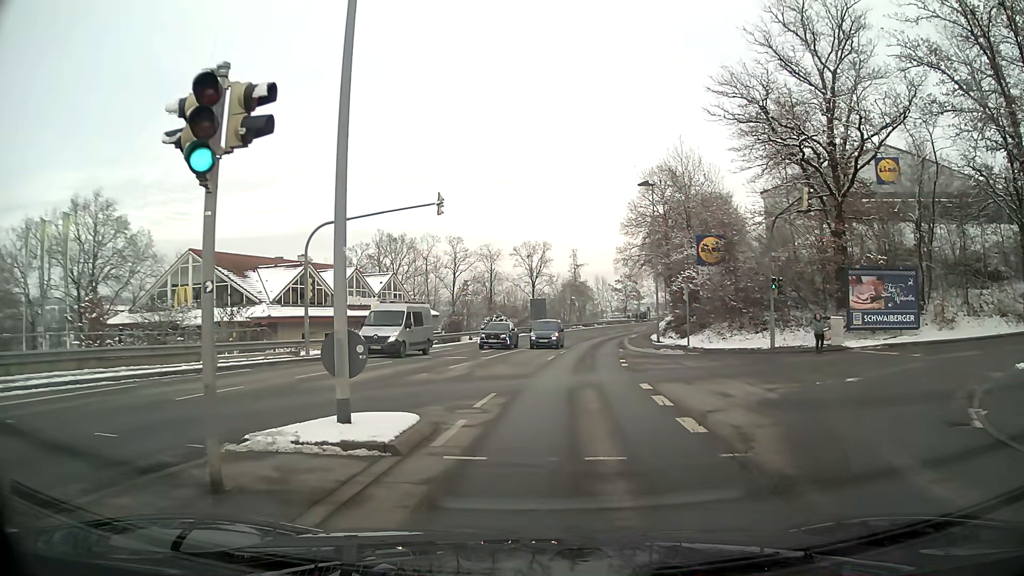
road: tertiary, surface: asphalt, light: Day
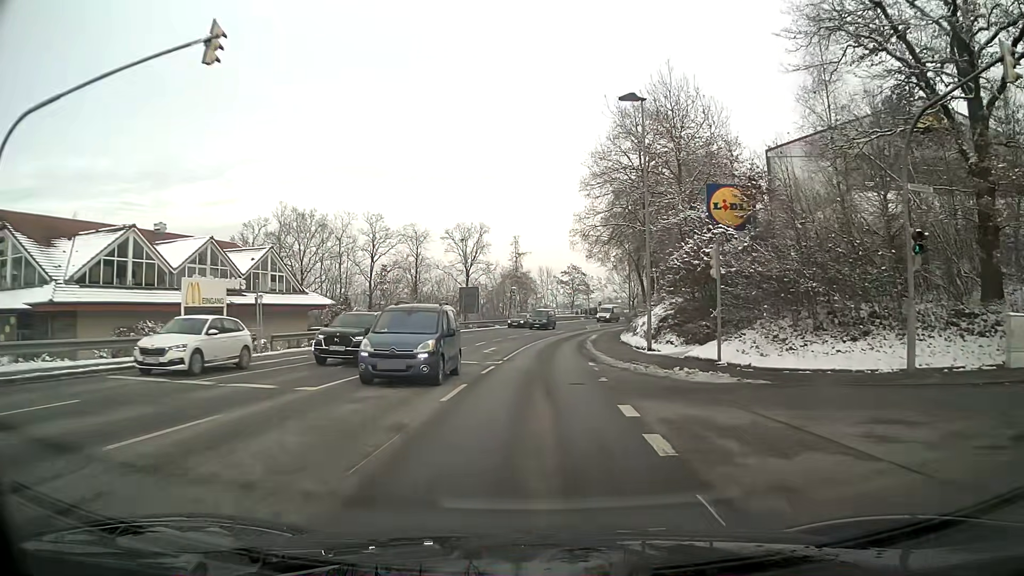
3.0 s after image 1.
(+1.0, +17.3) m; +5°
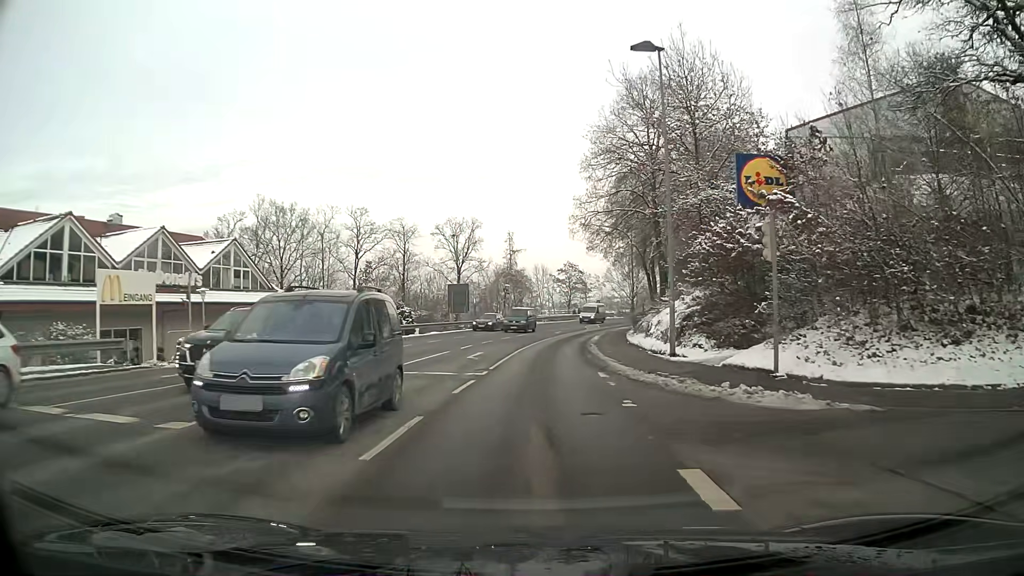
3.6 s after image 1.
(0.0, +5.3) m; 0°
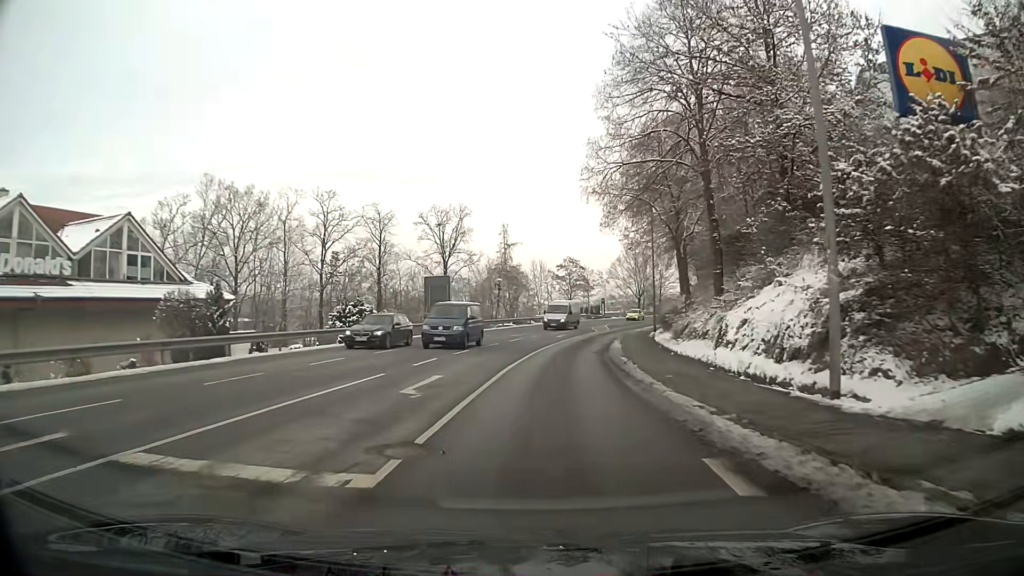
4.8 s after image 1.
(0.0, +11.8) m; +1°
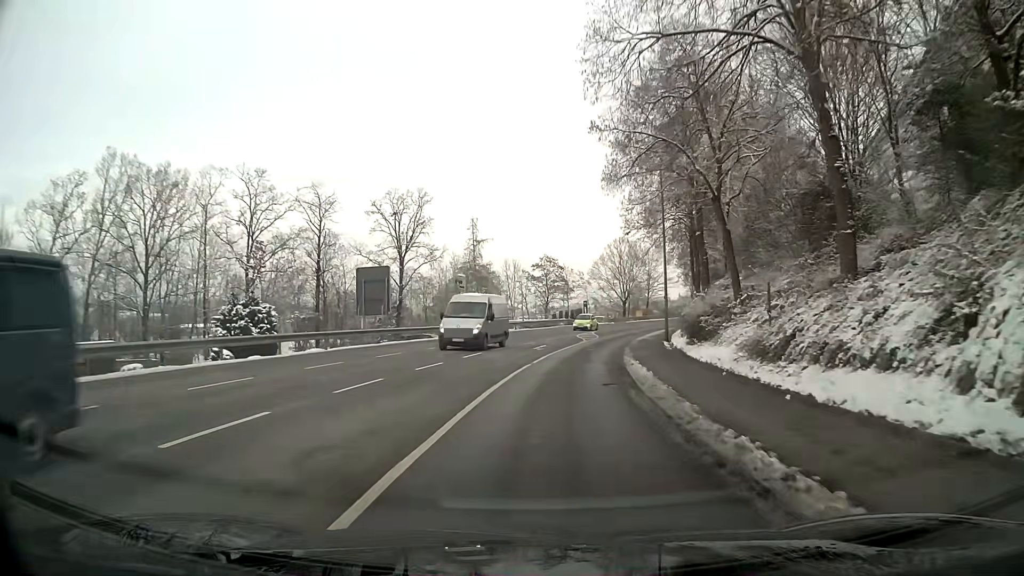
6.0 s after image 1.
(+0.2, +12.7) m; +2°
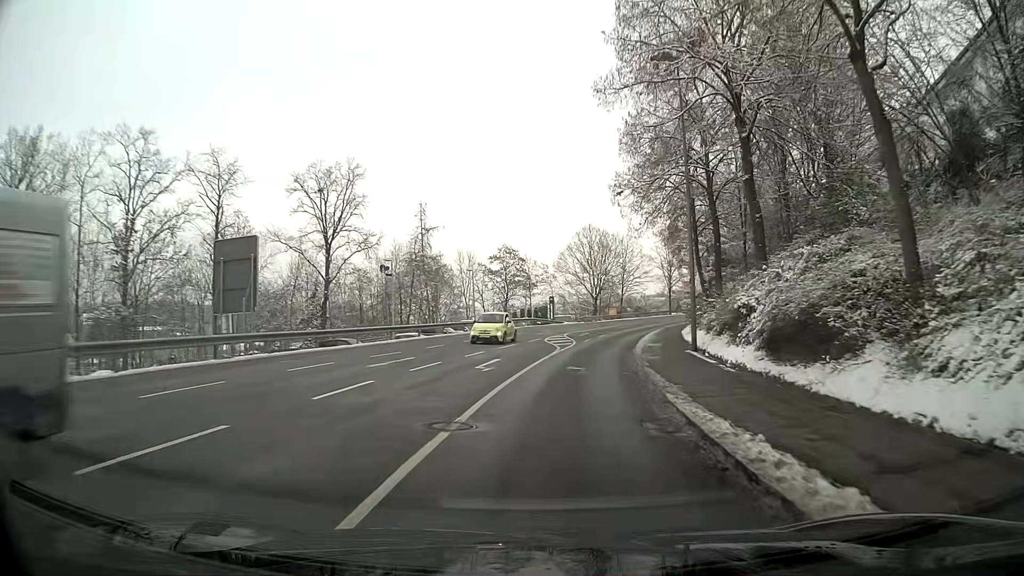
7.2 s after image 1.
(+0.3, +13.4) m; +3°
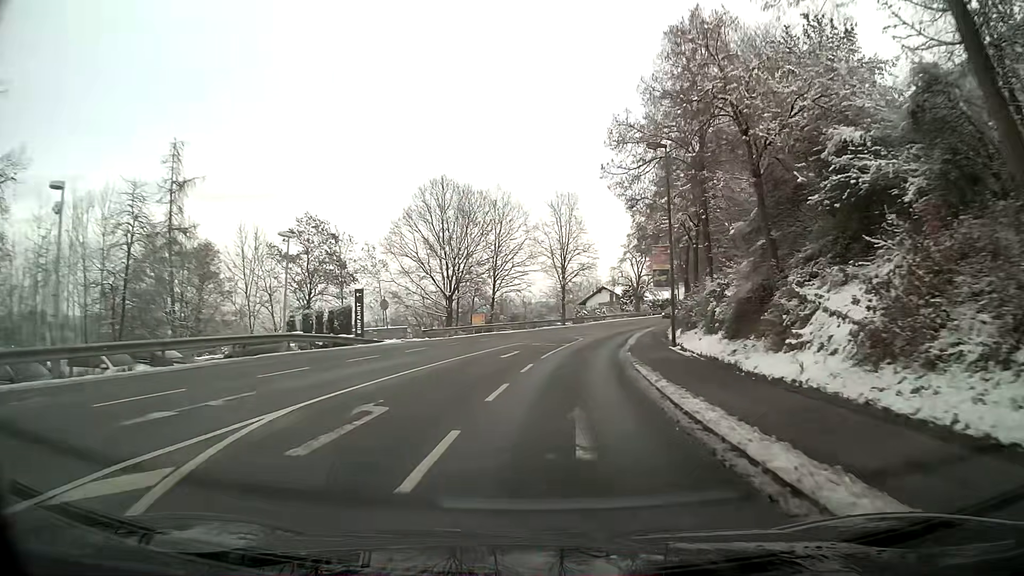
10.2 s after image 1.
(+3.8, +35.8) m; +13°
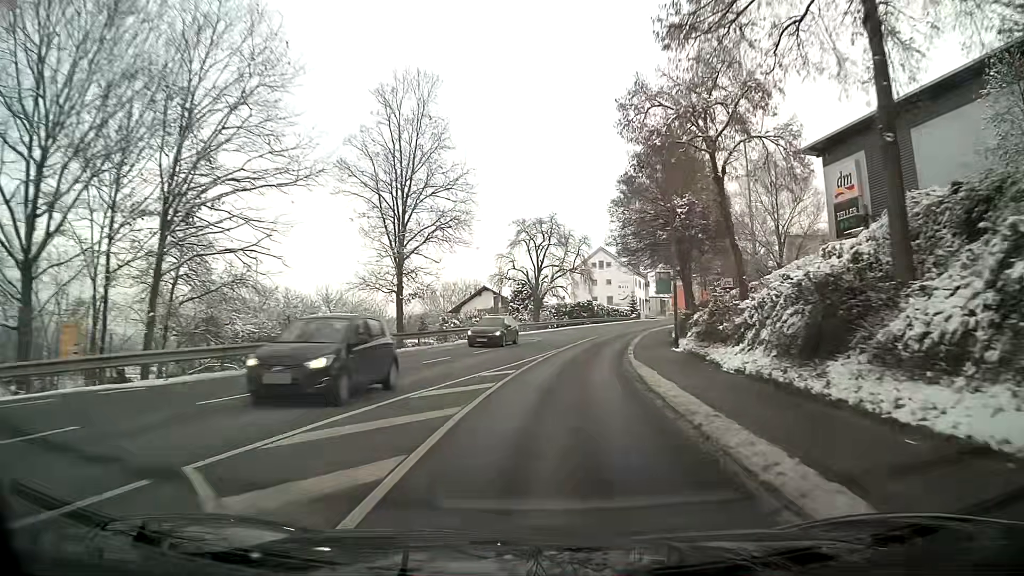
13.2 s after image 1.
(+3.6, +39.0) m; +10°
(0, +10) (+1, +20) (+2, +30) (+4, +40) (+6, +49) (+9, +59) (+12, +69) (+16, +78) (+19, +87) (+23, +96) m
